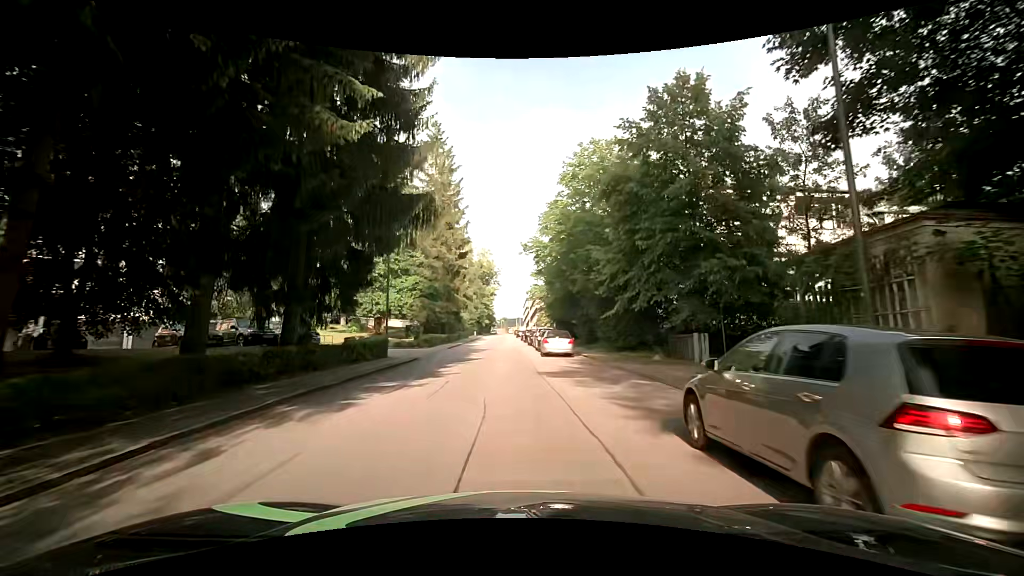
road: residential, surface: asphalt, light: Day
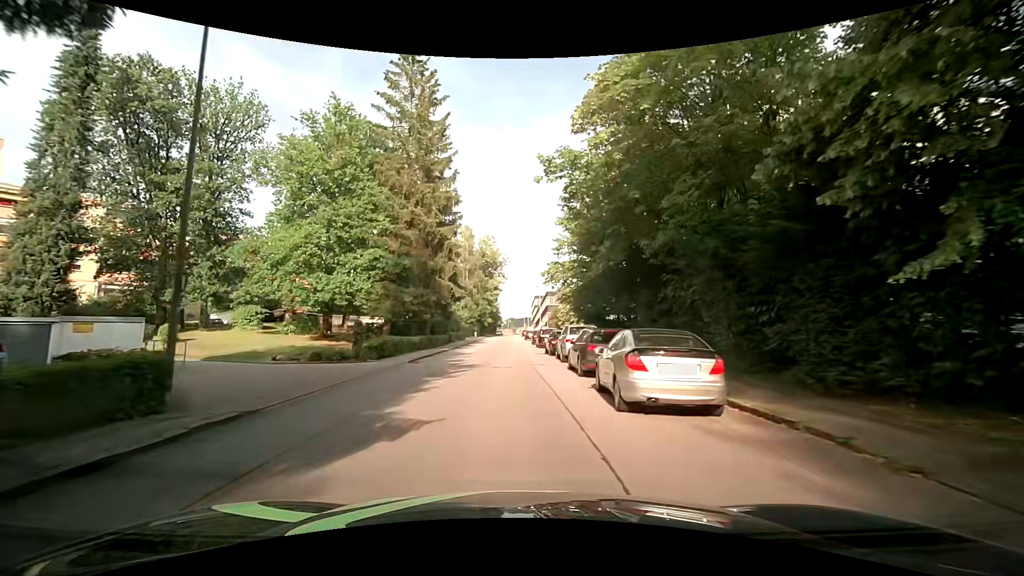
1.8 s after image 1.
(-0.4, +17.8) m; -2°
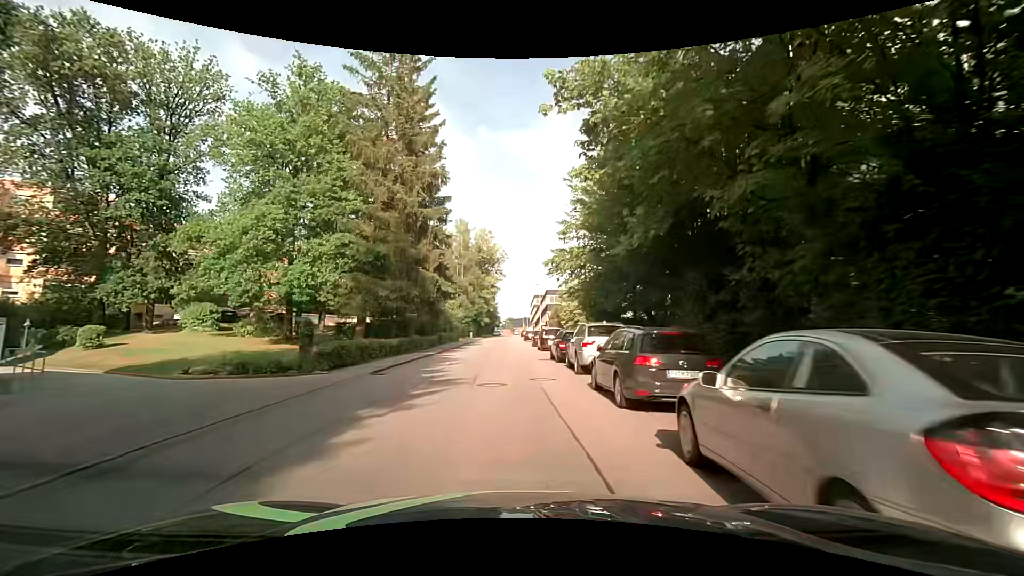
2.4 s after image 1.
(+0.1, +6.0) m; 0°
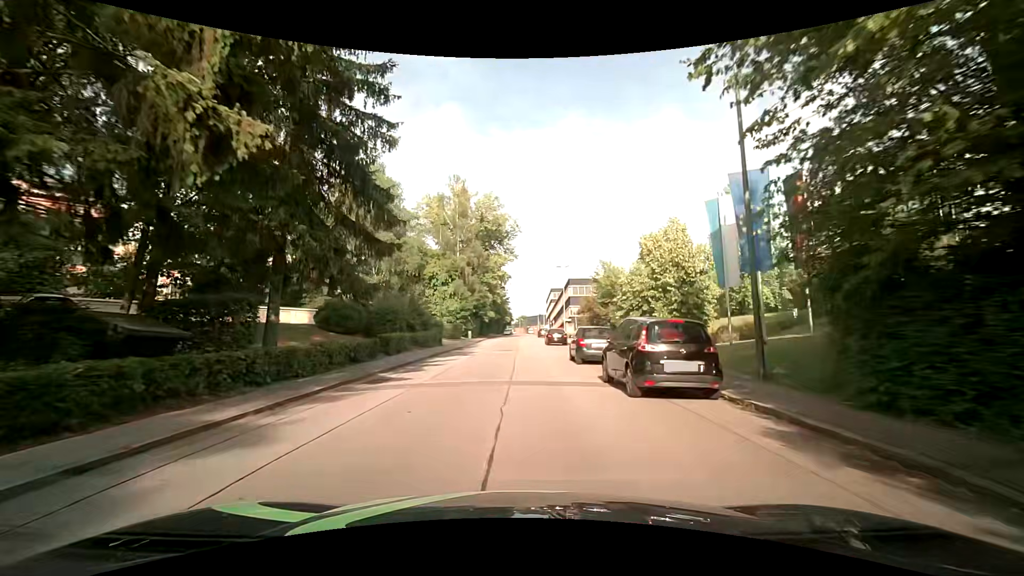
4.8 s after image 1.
(-0.1, +24.4) m; -1°
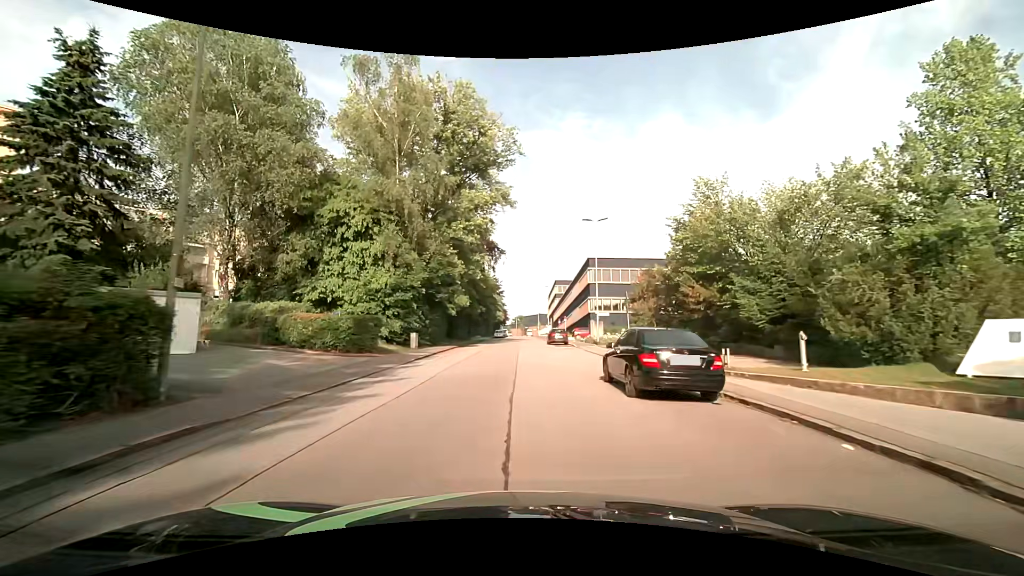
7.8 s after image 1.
(0.0, +32.0) m; 0°
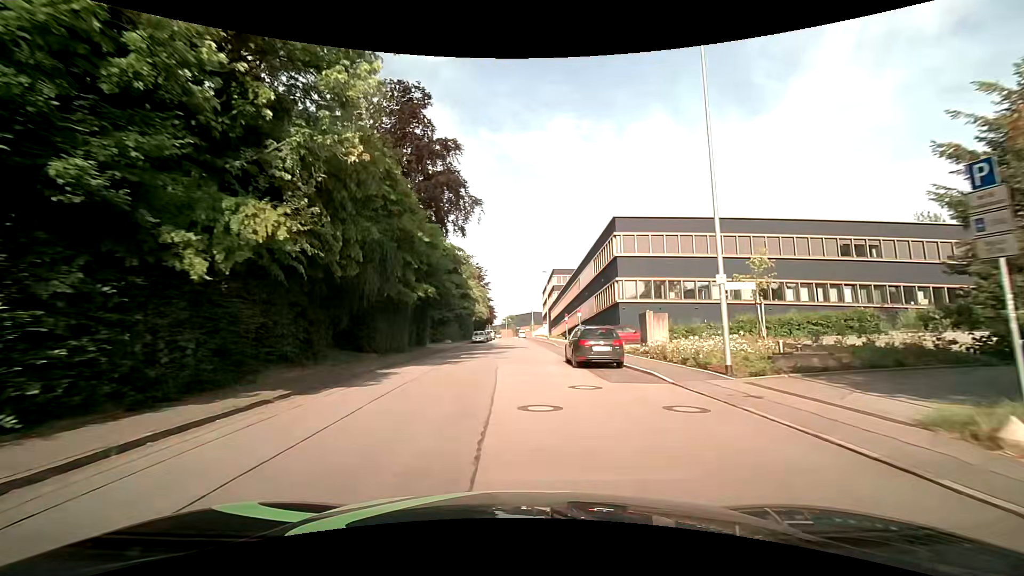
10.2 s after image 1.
(+0.7, +26.2) m; +2°
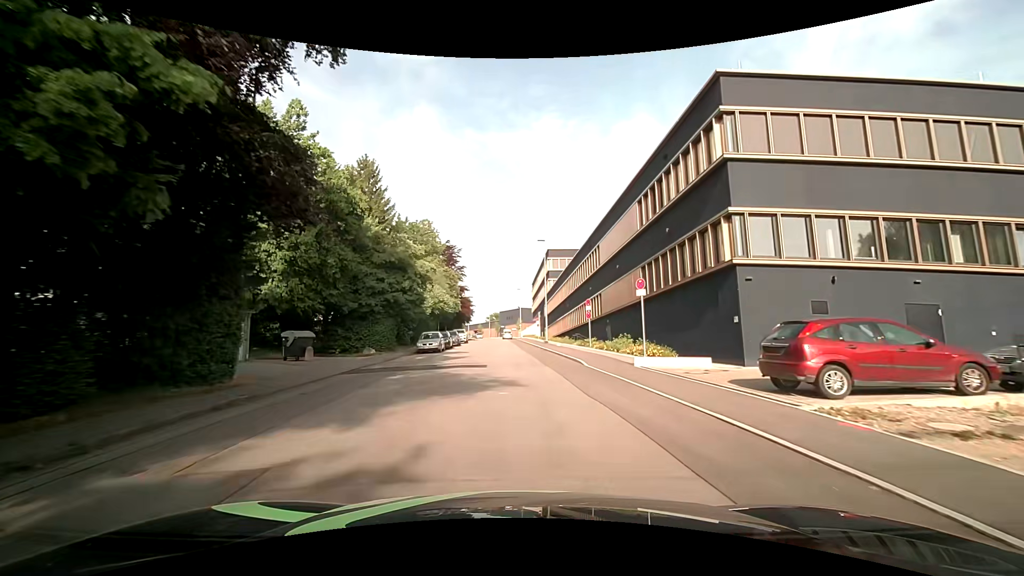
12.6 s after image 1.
(+0.1, +26.1) m; +1°
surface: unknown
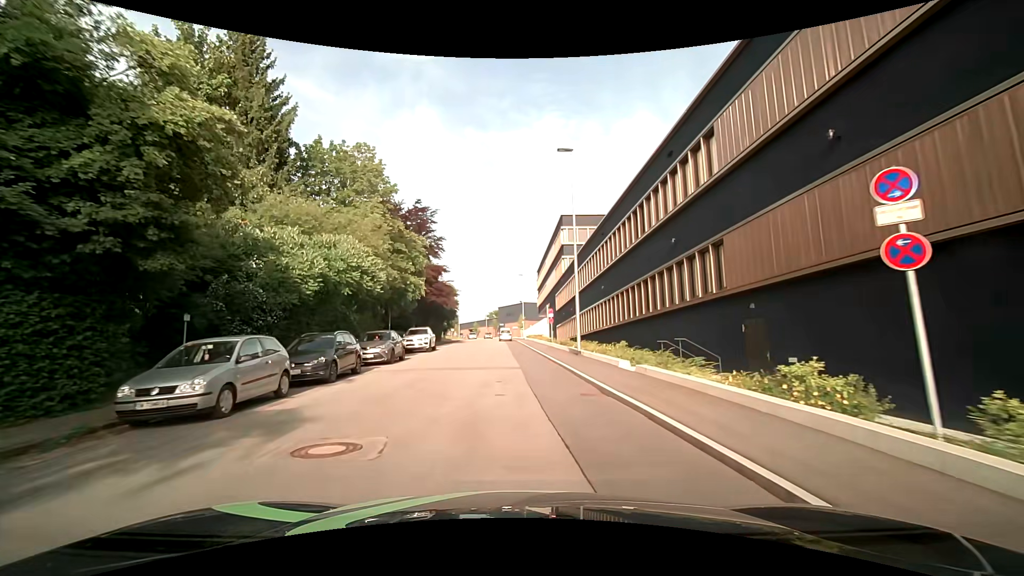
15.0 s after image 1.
(+0.2, +24.8) m; 0°
(0, +10) (0, +20) (-1, +30) (-1, +40) (-1, +50) (-3, +60) (-5, +70) (-5, +80) (-5, +90) (-4, +100) m
